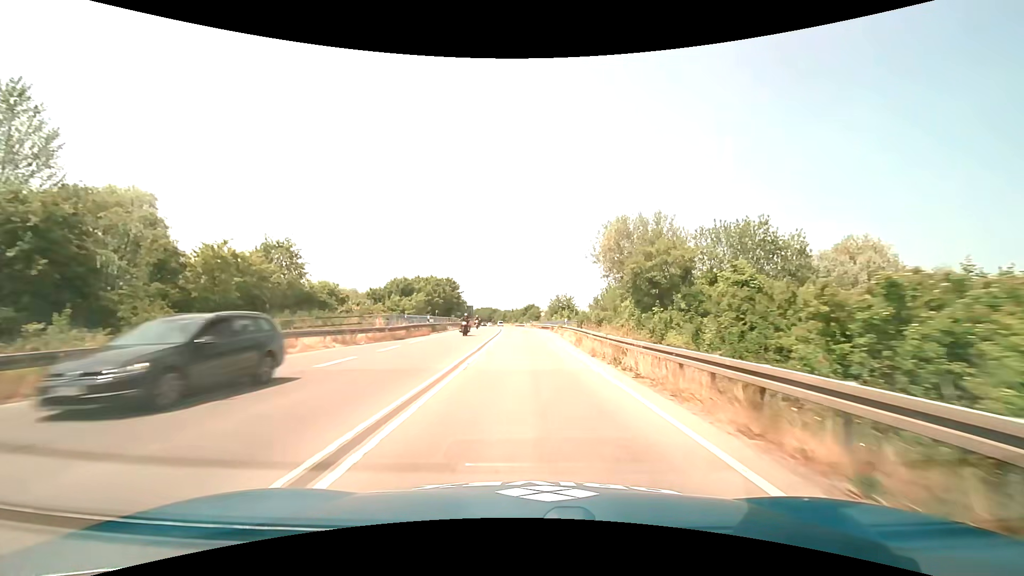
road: trunk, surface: asphalt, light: Day
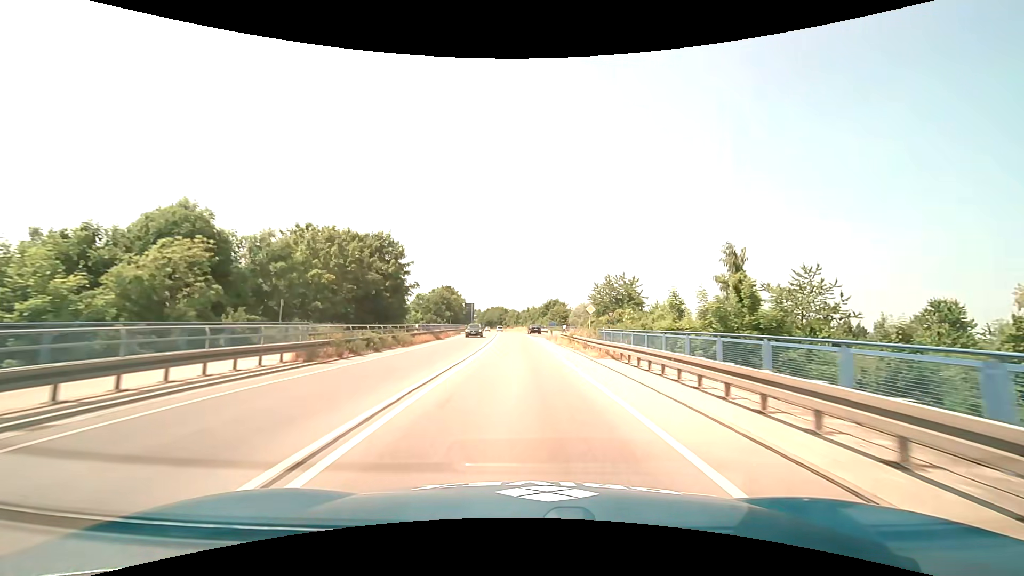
(-0.8, +52.8) m; -2°
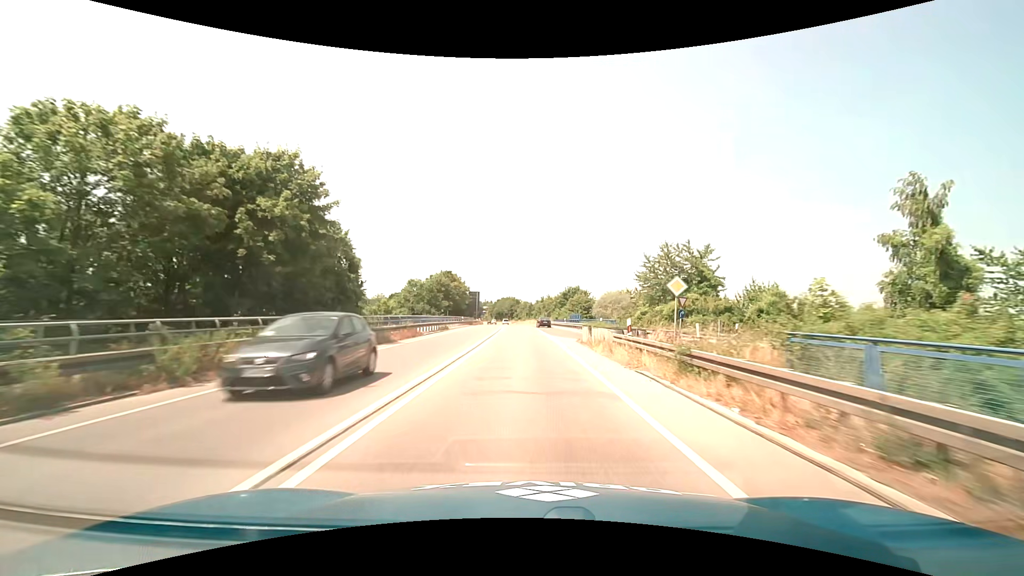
(-0.2, +20.2) m; -2°
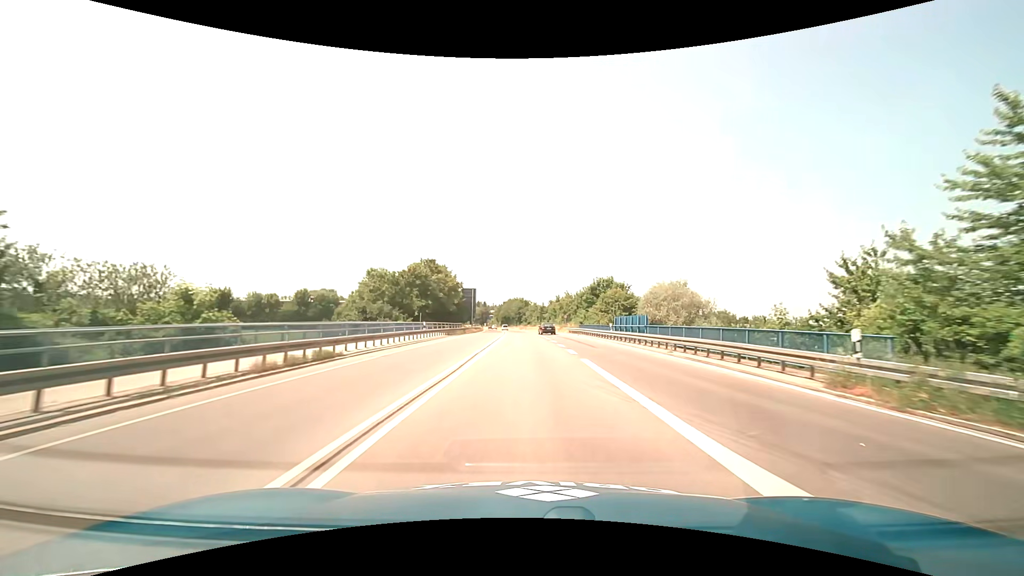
(-0.3, +30.2) m; -1°
(0, +10) (0, +20) (0, +30) (0, +40) (-1, +50) (-1, +60) (-1, +70) (-2, +80) (-2, +90) (-3, +100) m
